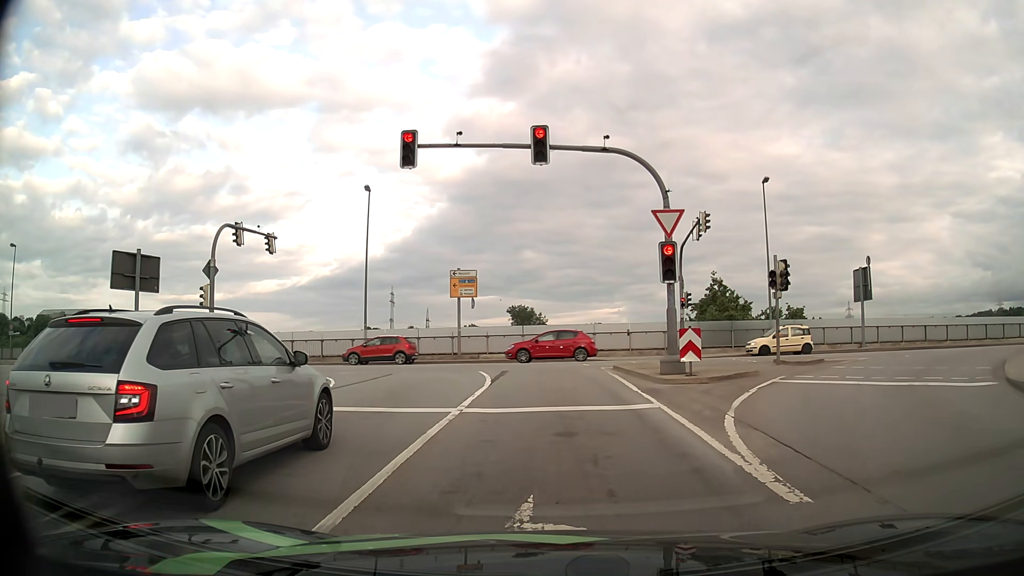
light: Day
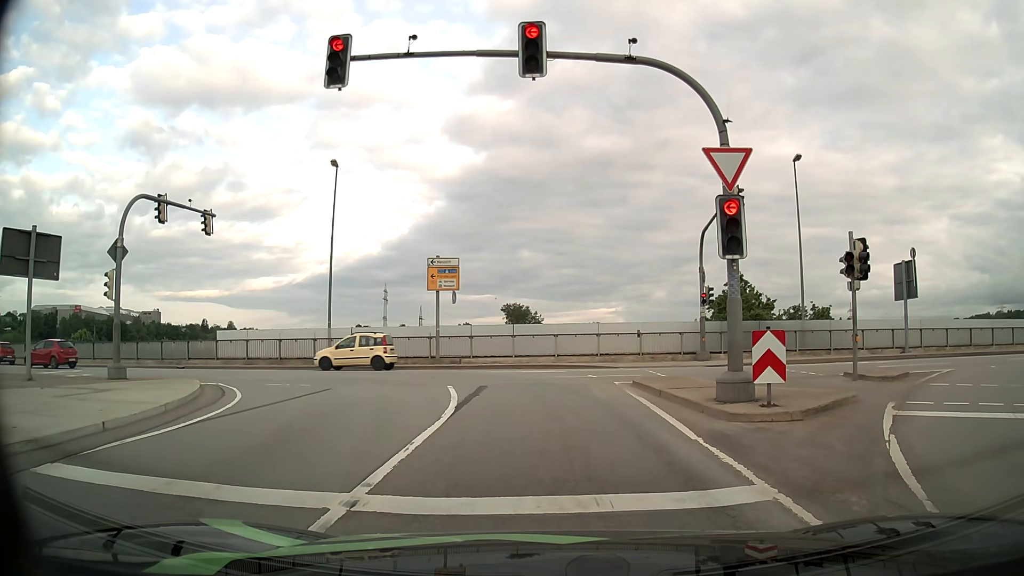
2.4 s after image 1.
(0.0, +5.8) m; +1°
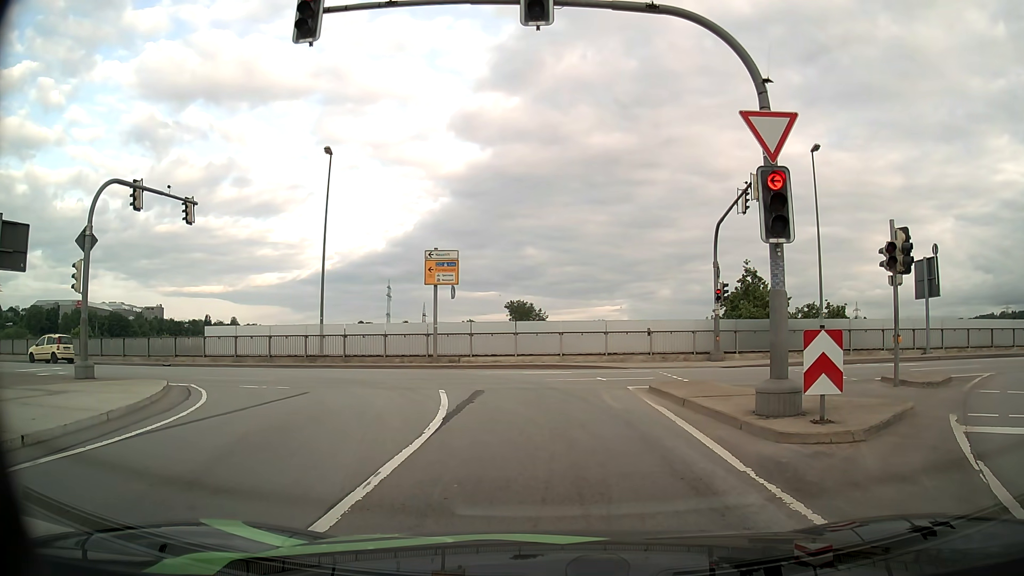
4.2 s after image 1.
(0.0, +1.7) m; -1°
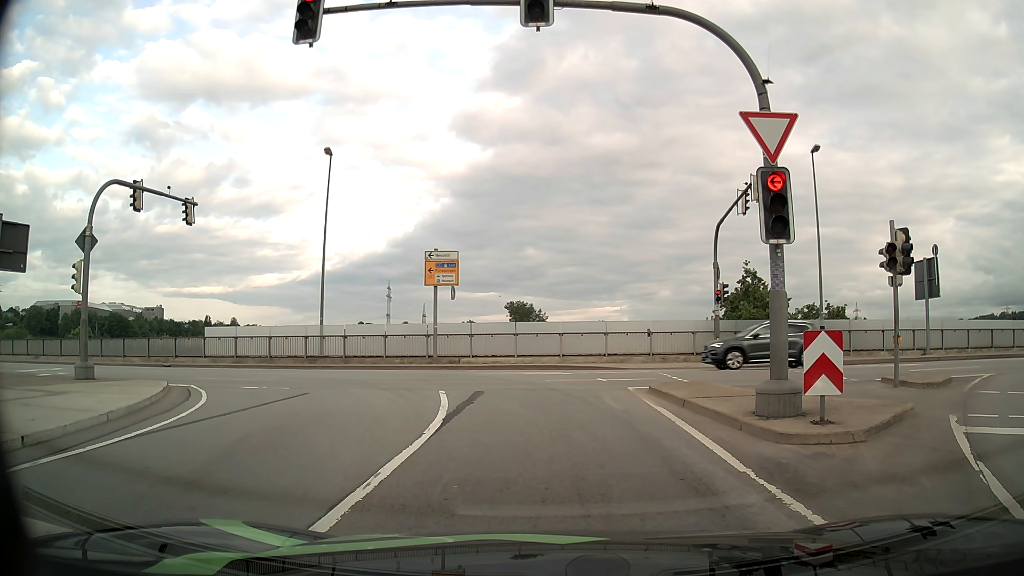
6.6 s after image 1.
(0.0, +0.1) m; 0°
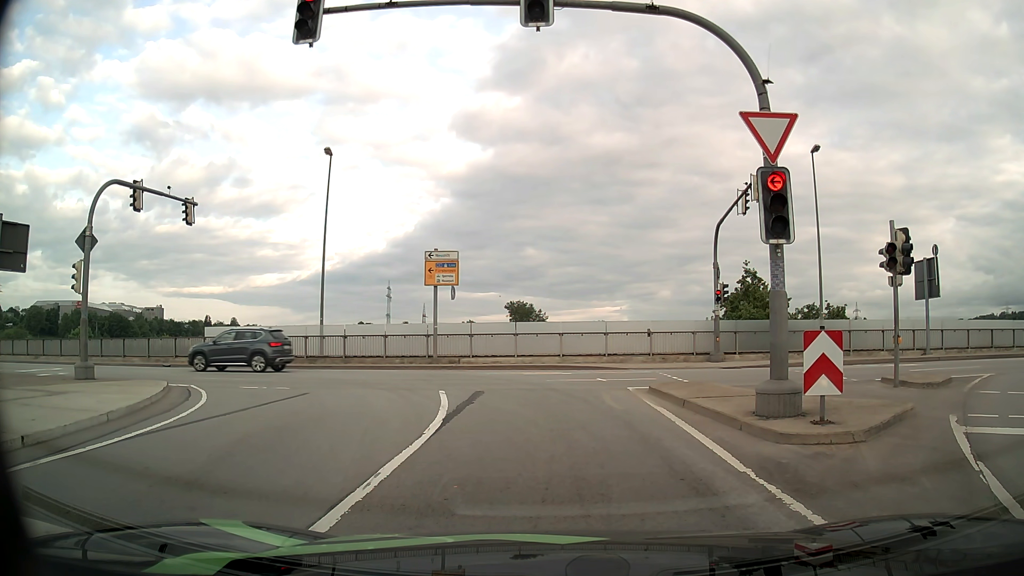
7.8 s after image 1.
(0.0, 0.0) m; 0°
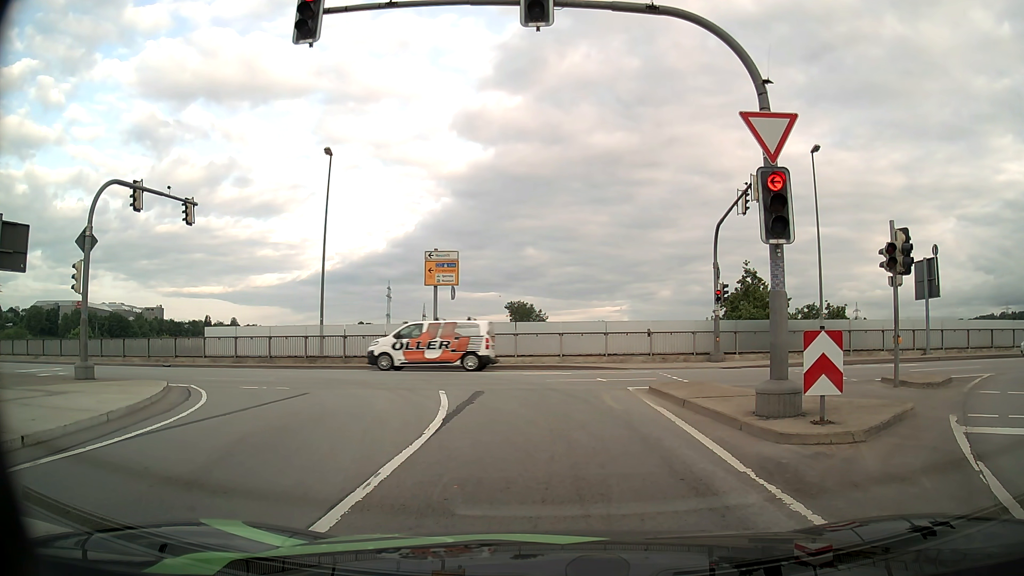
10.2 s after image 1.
(0.0, 0.0) m; 0°
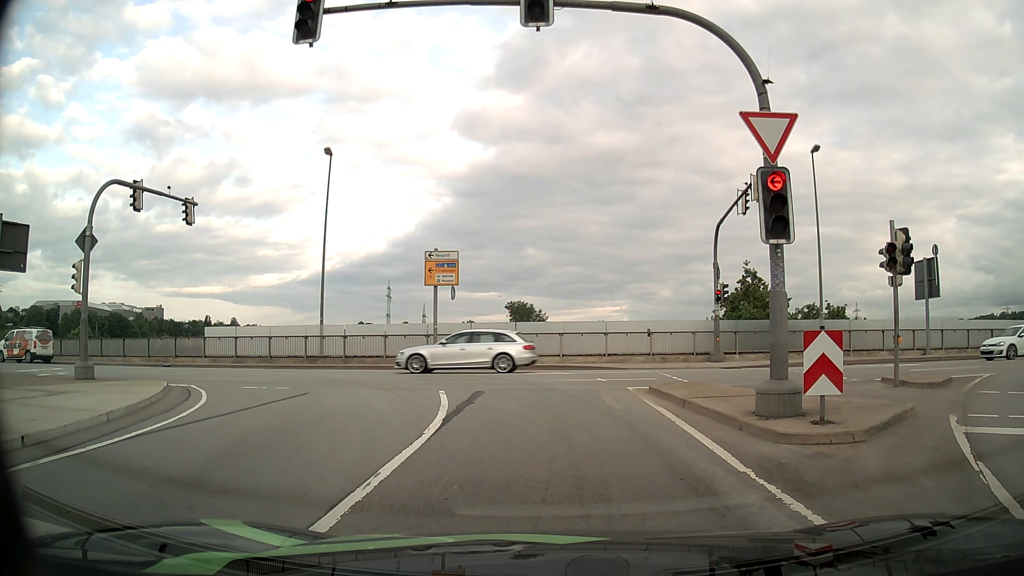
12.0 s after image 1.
(0.0, 0.0) m; 0°
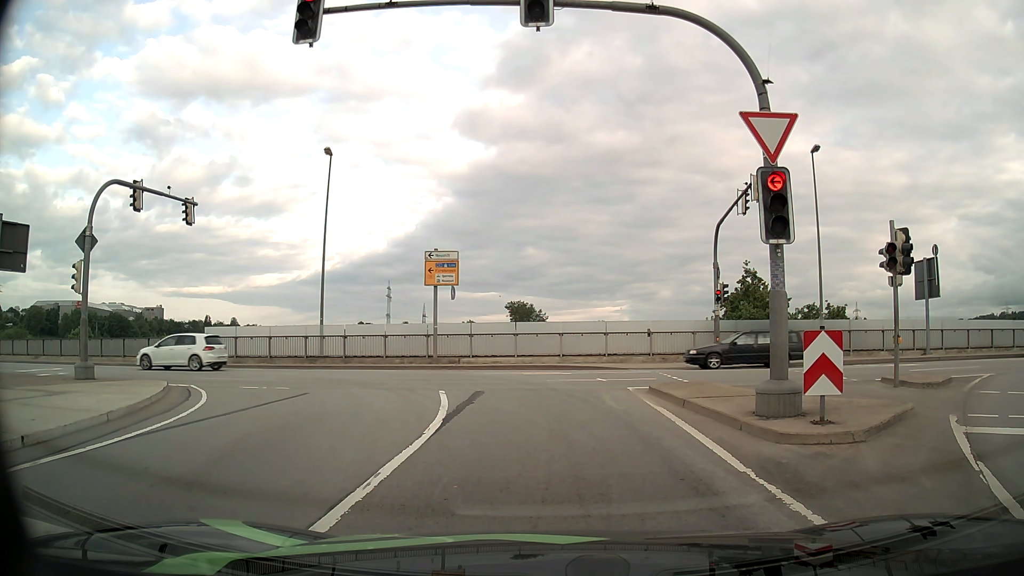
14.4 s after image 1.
(0.0, 0.0) m; 0°
